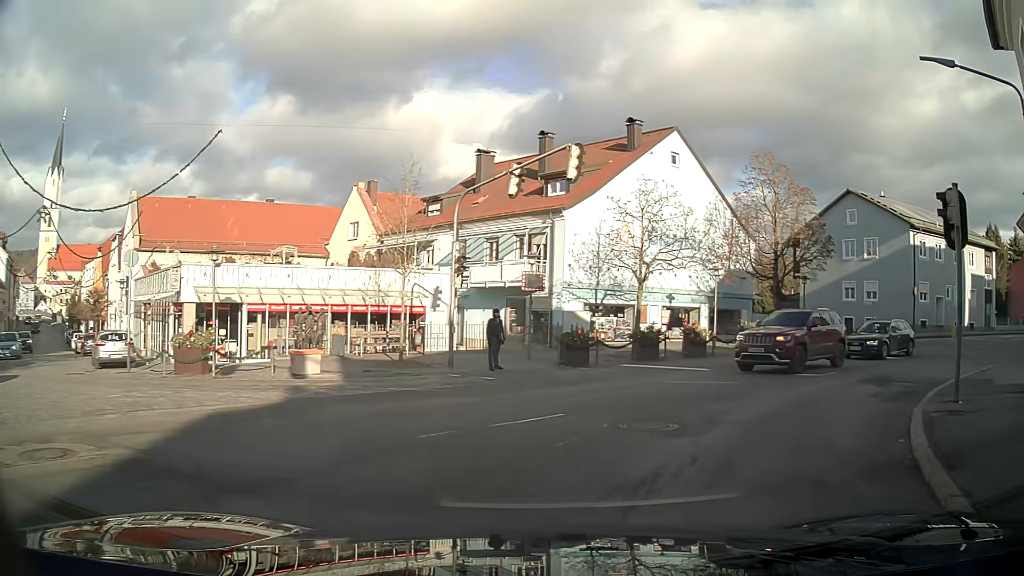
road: tertiary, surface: asphalt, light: Day
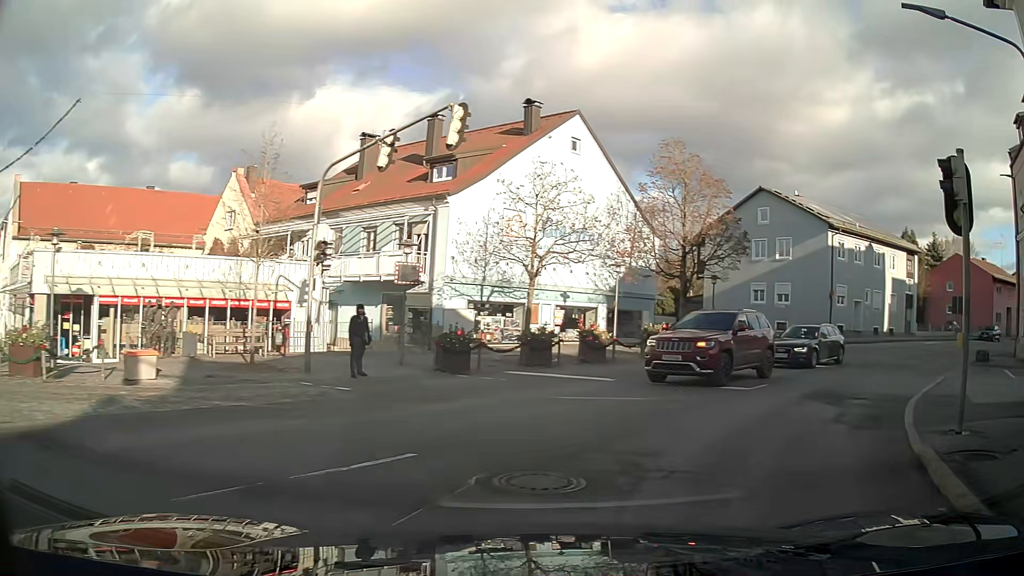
(+0.3, +3.2) m; +11°
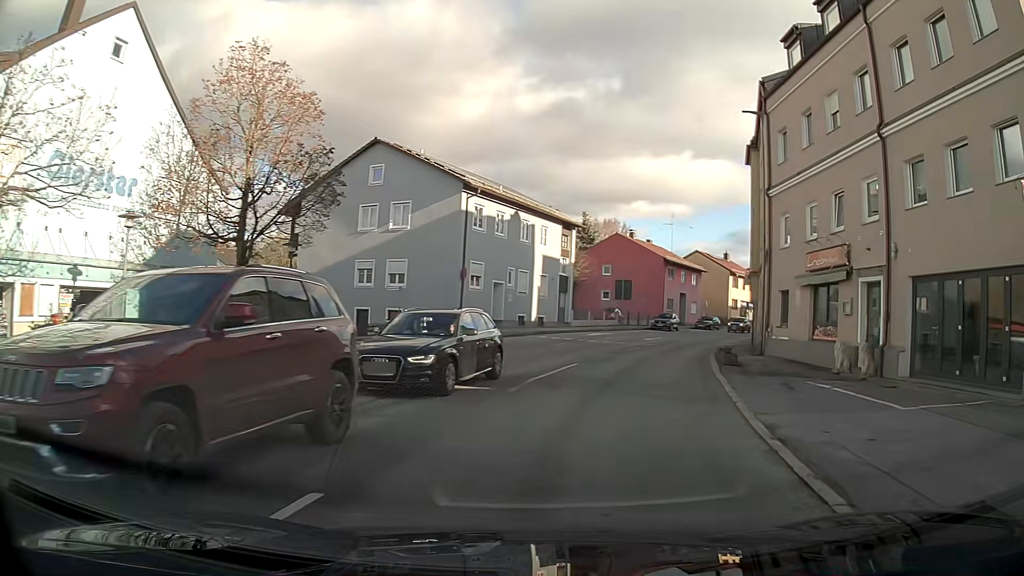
(+3.1, +10.7) m; +29°
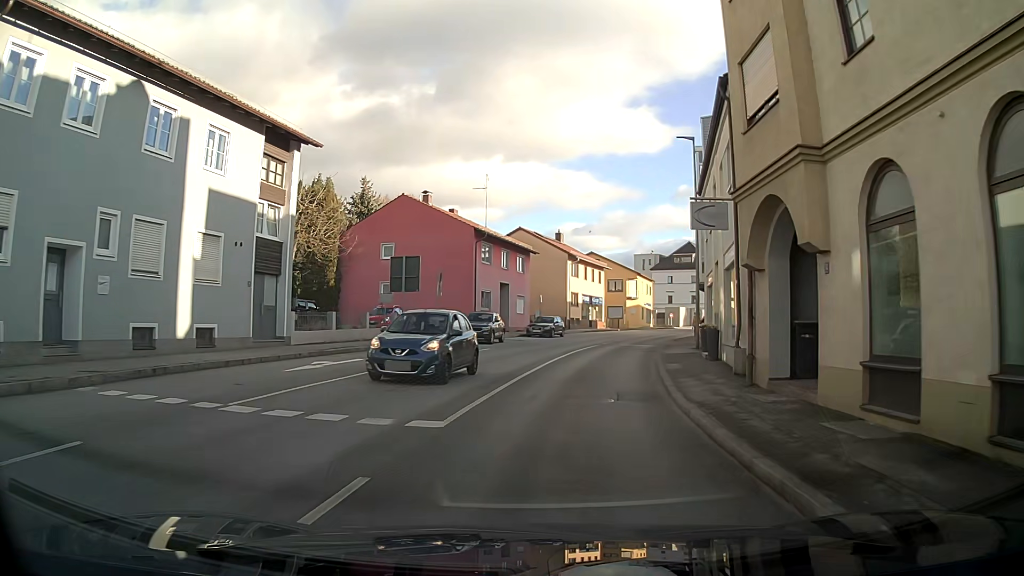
(+3.9, +24.7) m; +15°
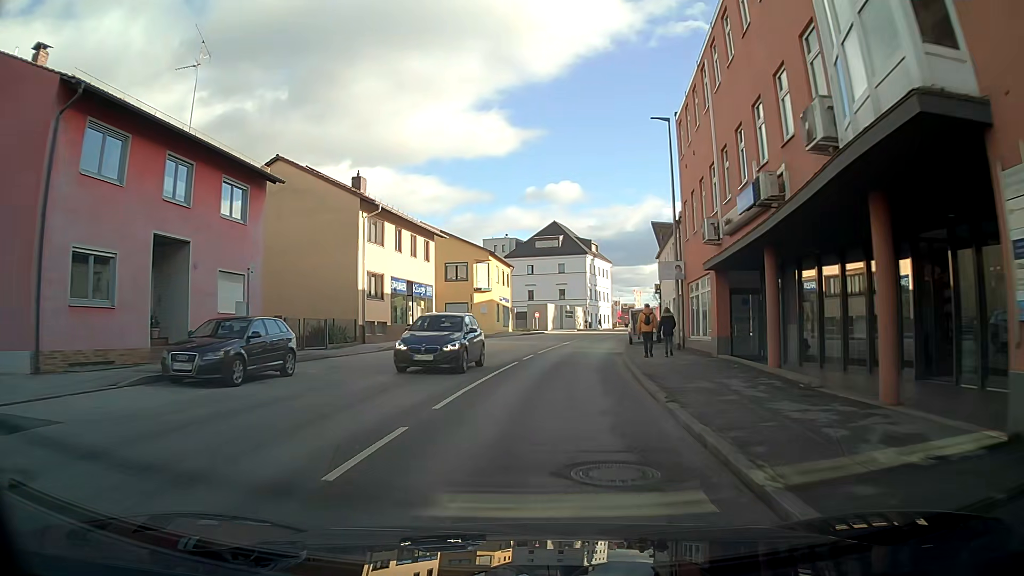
(+4.2, +30.8) m; +14°
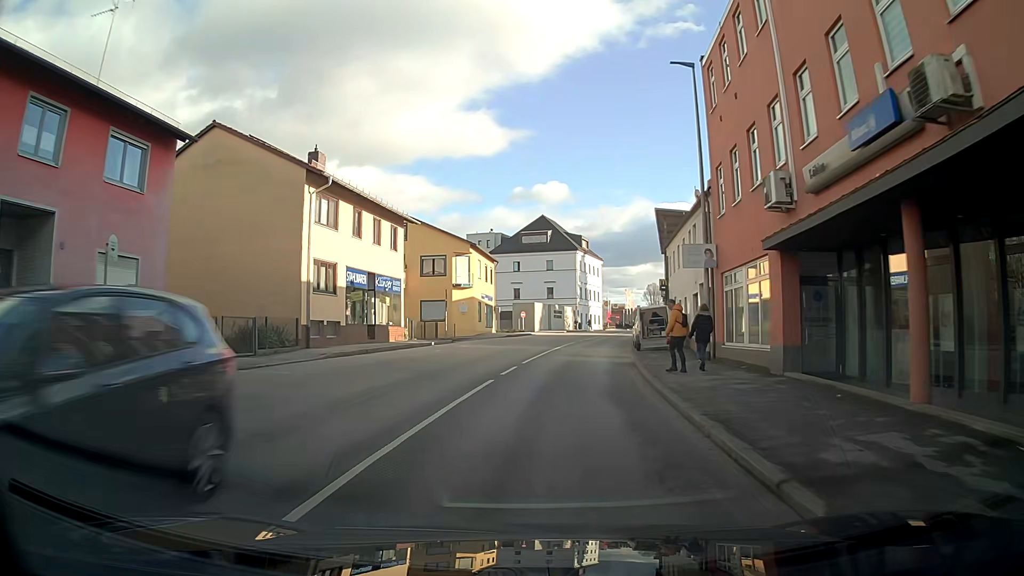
(0.0, +6.5) m; +1°
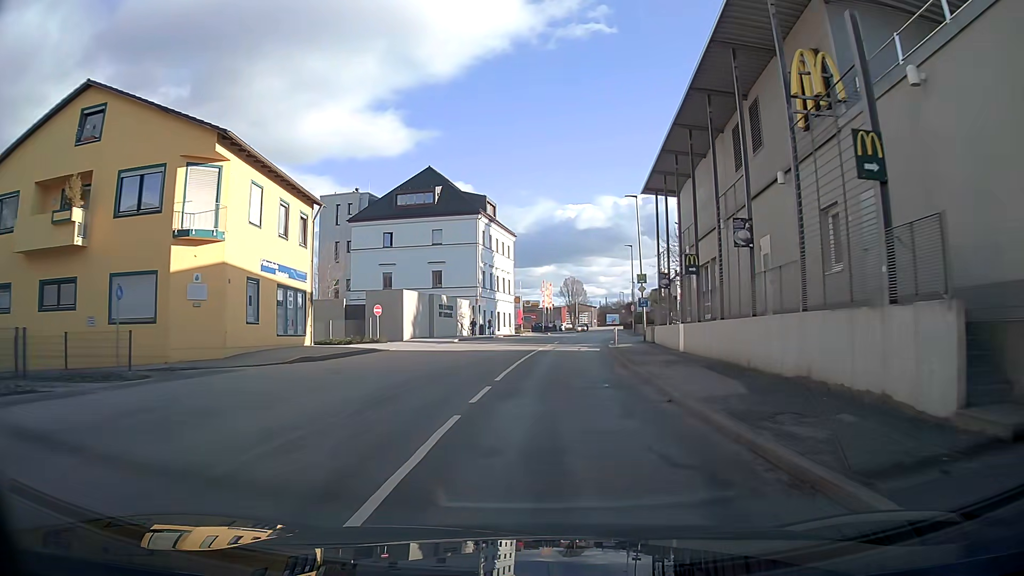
(+2.1, +33.3) m; +8°
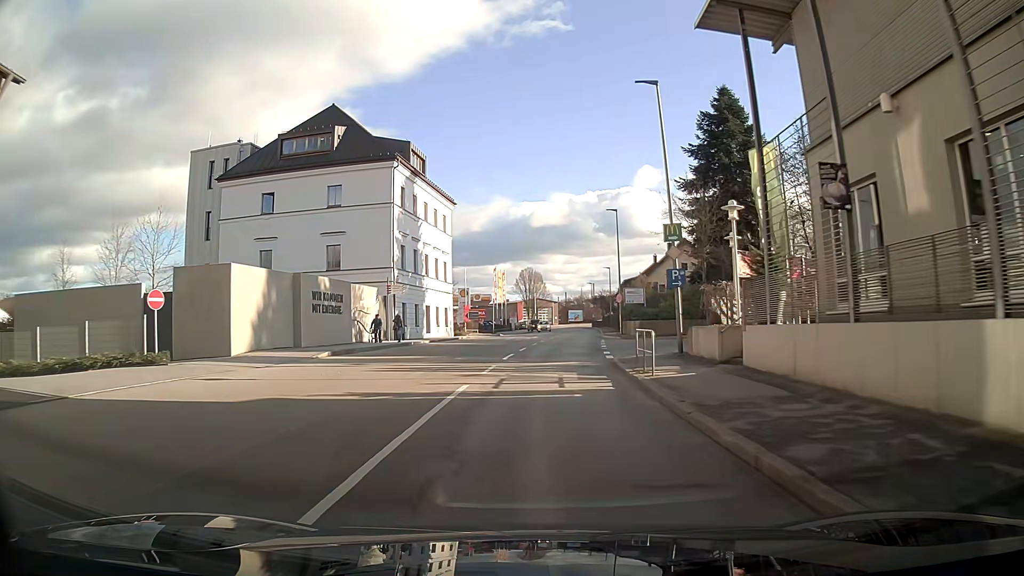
(+0.7, +20.9) m; +4°
(0, +10) (0, +20) (+1, +30) (+2, +40) (+3, +50) (+4, +60) (+4, +70) (+5, +80) (+5, +90) (+5, +100) m
